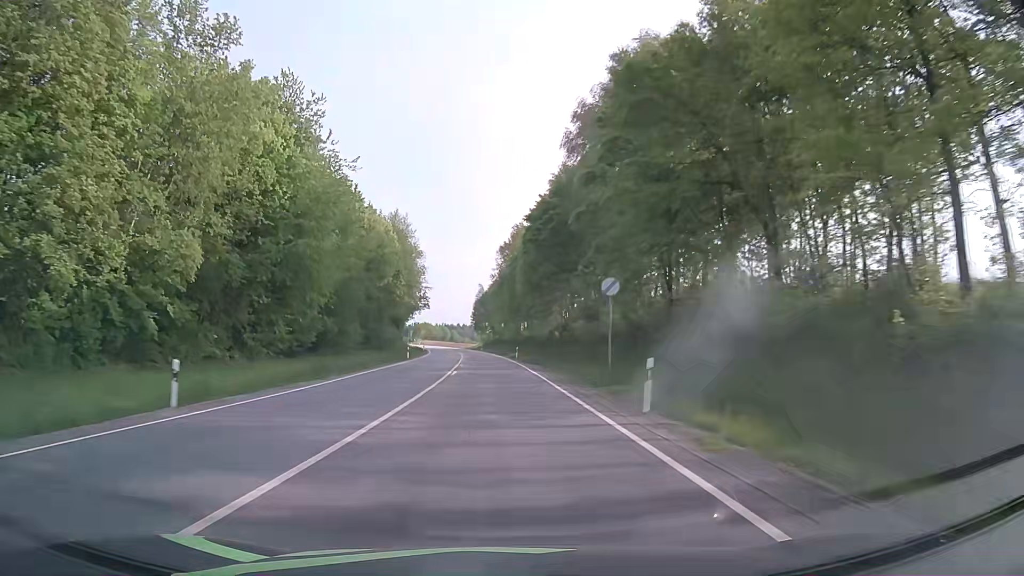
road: primary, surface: asphalt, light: Day
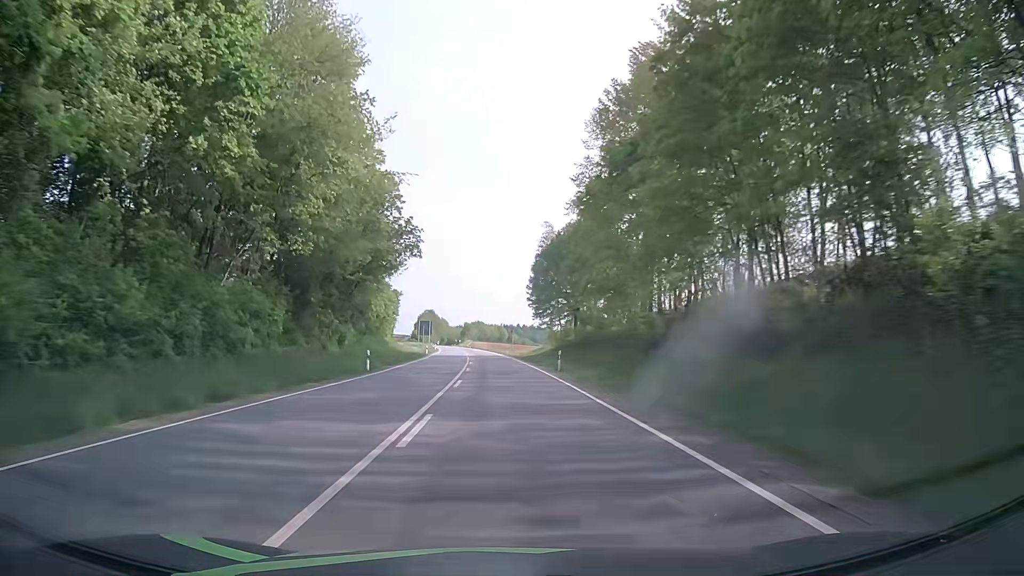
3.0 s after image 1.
(-4.0, +79.7) m; -5°
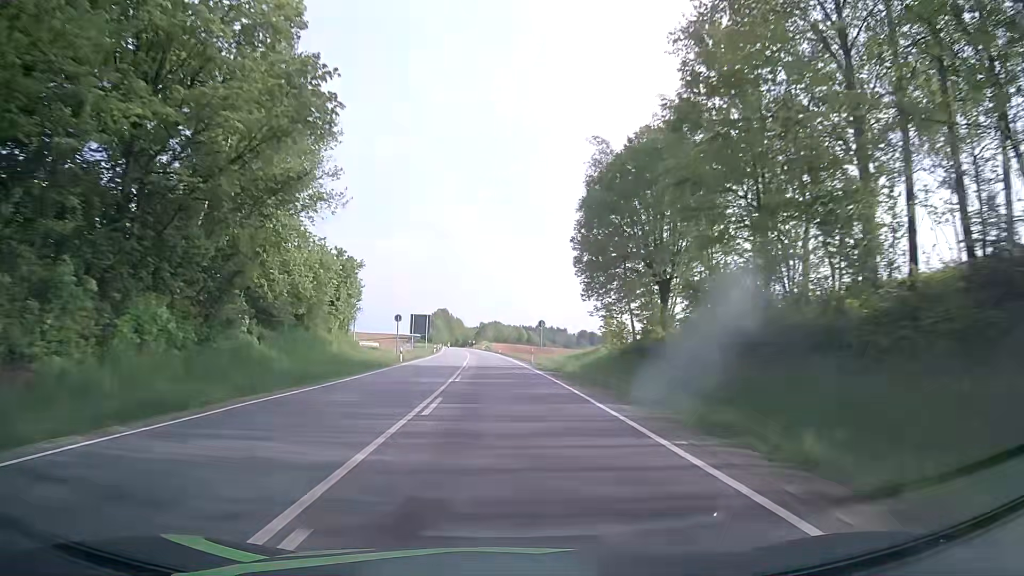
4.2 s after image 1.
(-0.4, +32.1) m; -1°
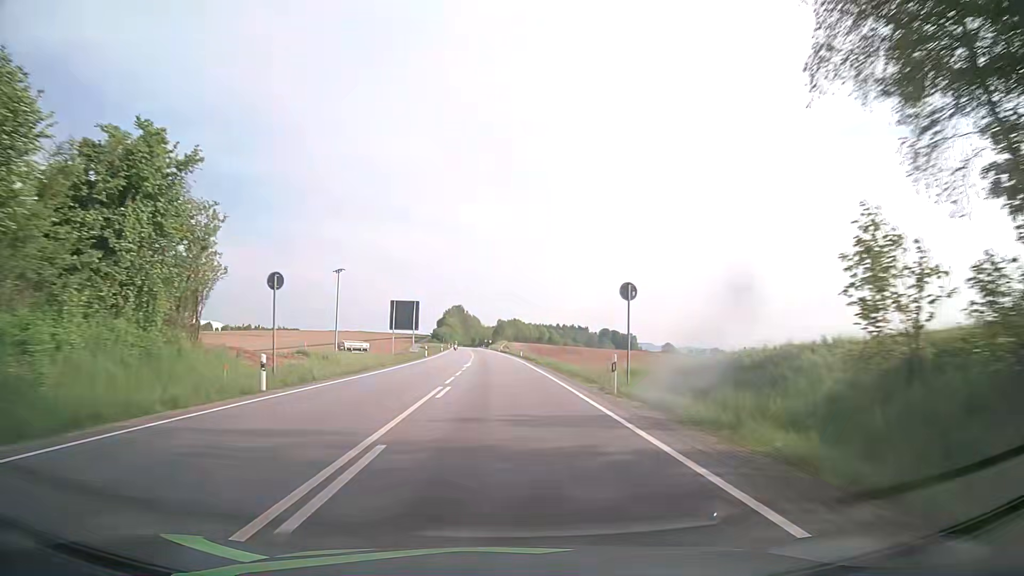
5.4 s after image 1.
(-0.5, +32.1) m; -2°
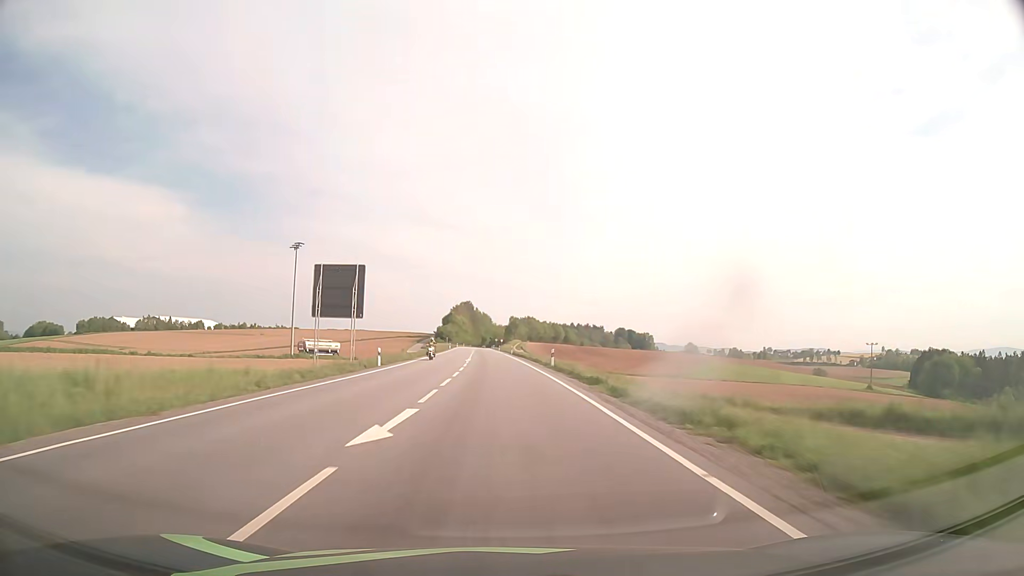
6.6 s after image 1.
(-0.4, +31.9) m; -1°
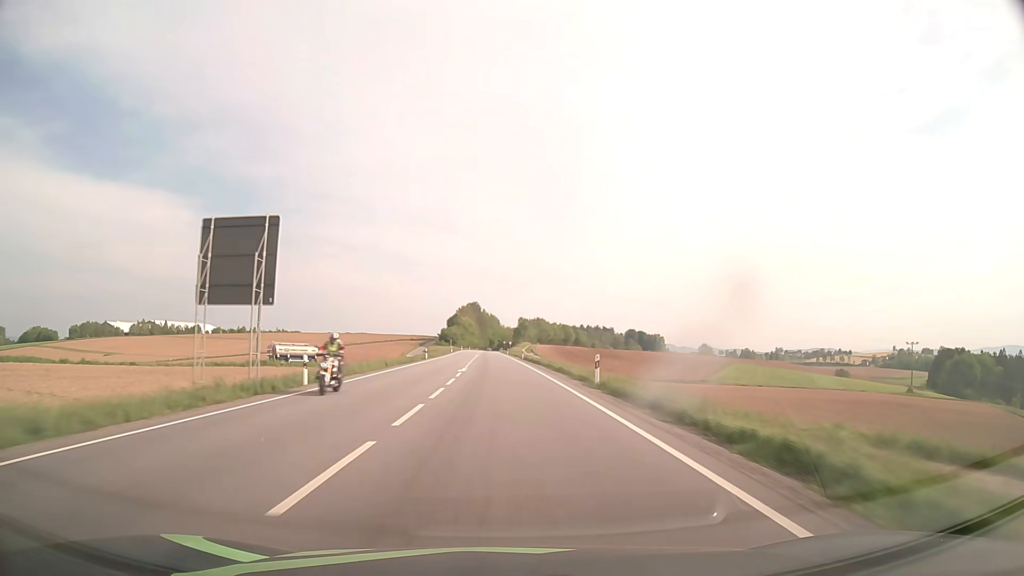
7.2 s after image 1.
(-0.1, +15.9) m; -1°
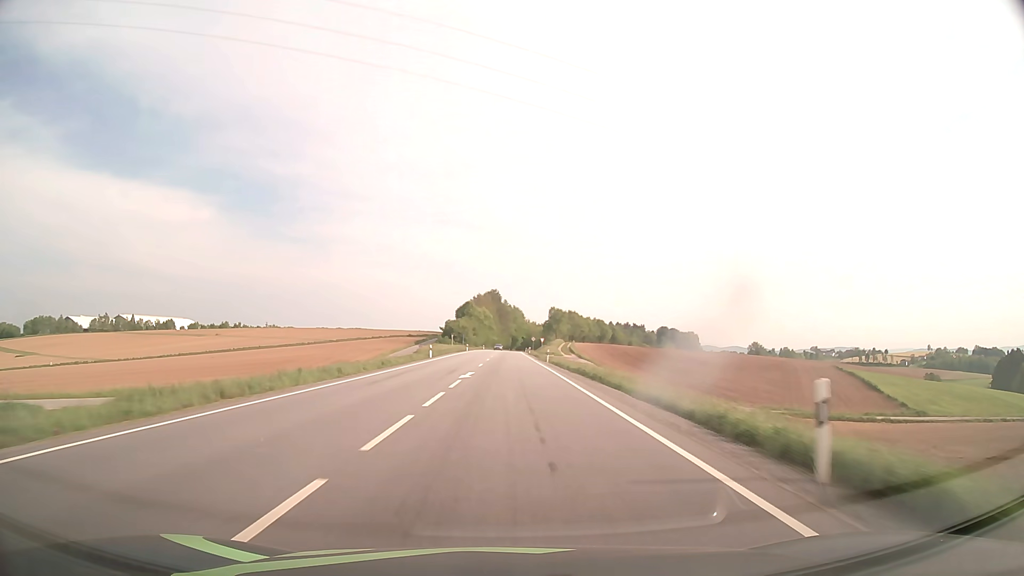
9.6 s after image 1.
(-1.3, +62.9) m; -2°
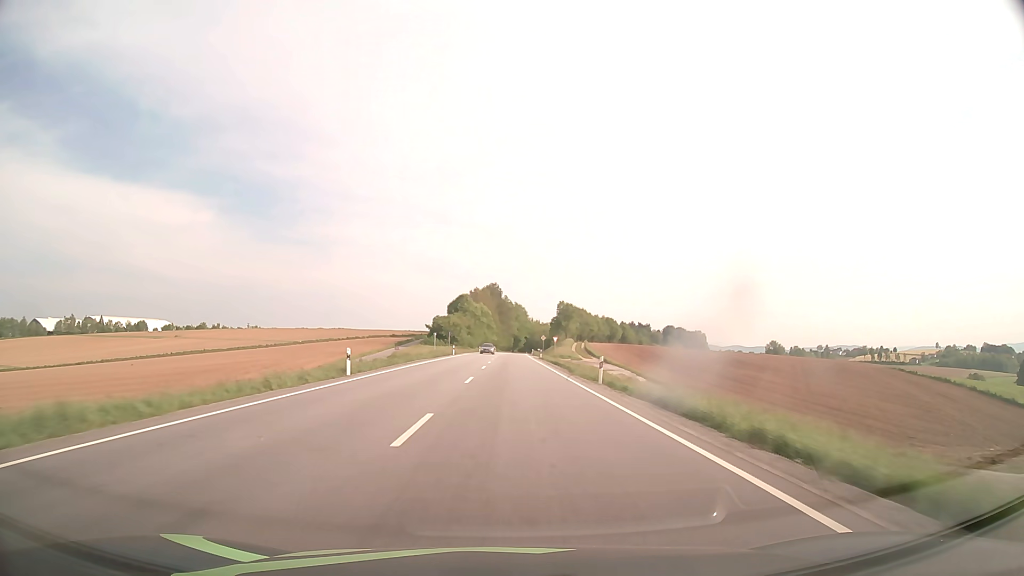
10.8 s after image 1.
(-0.1, +31.1) m; 0°
(0, +10) (0, +20) (0, +30) (0, +40) (0, +50) (0, +60) (+1, +70) (+1, +80) (+1, +90) (+1, +100) m
